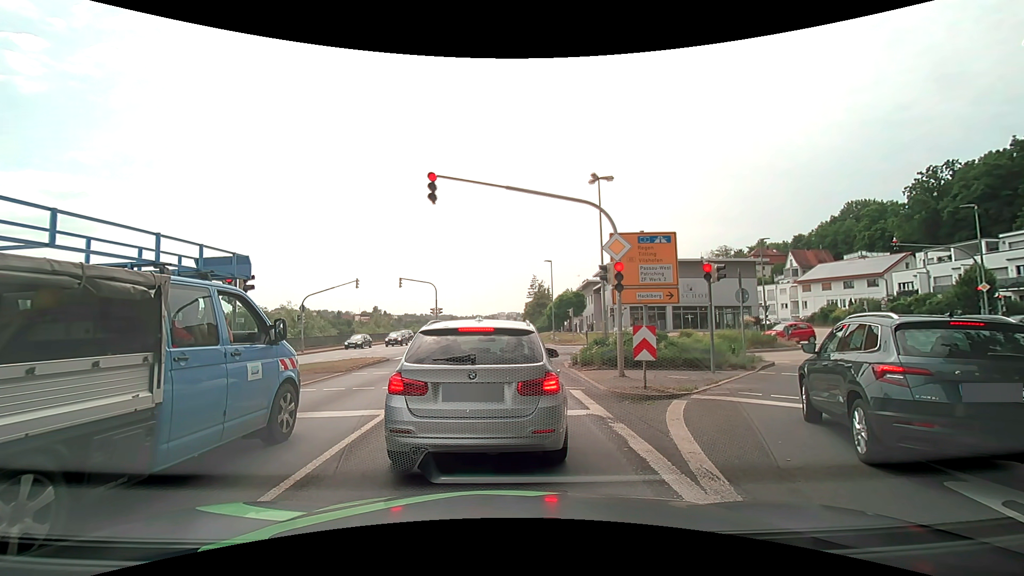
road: primary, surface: asphalt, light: Day
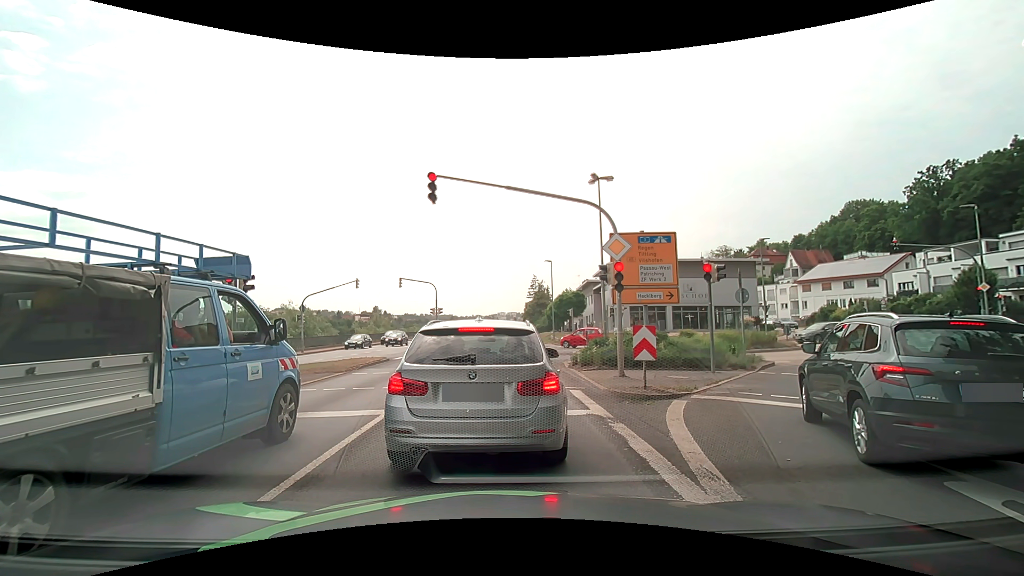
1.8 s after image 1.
(0.0, 0.0) m; 0°
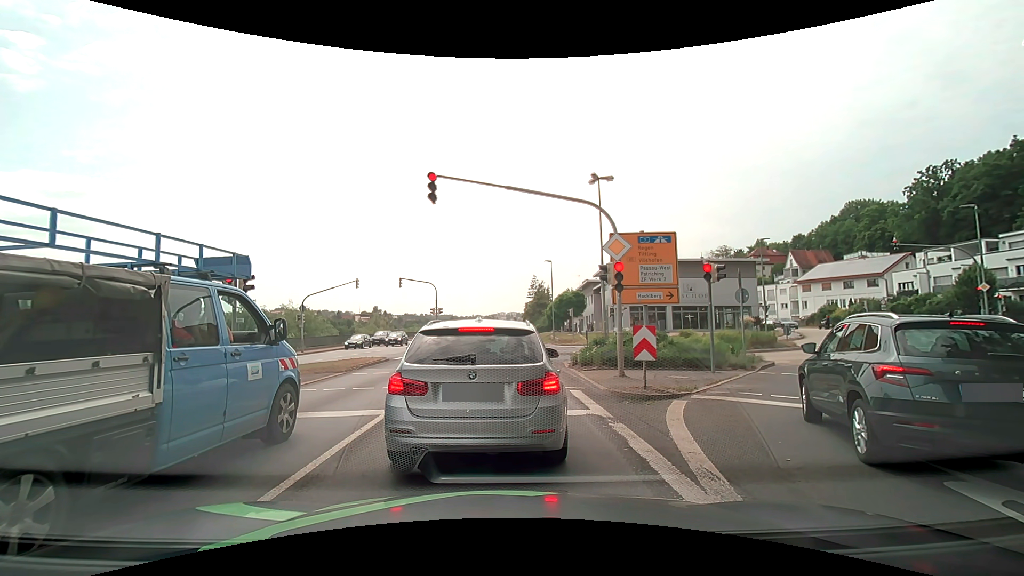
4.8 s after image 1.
(0.0, 0.0) m; 0°
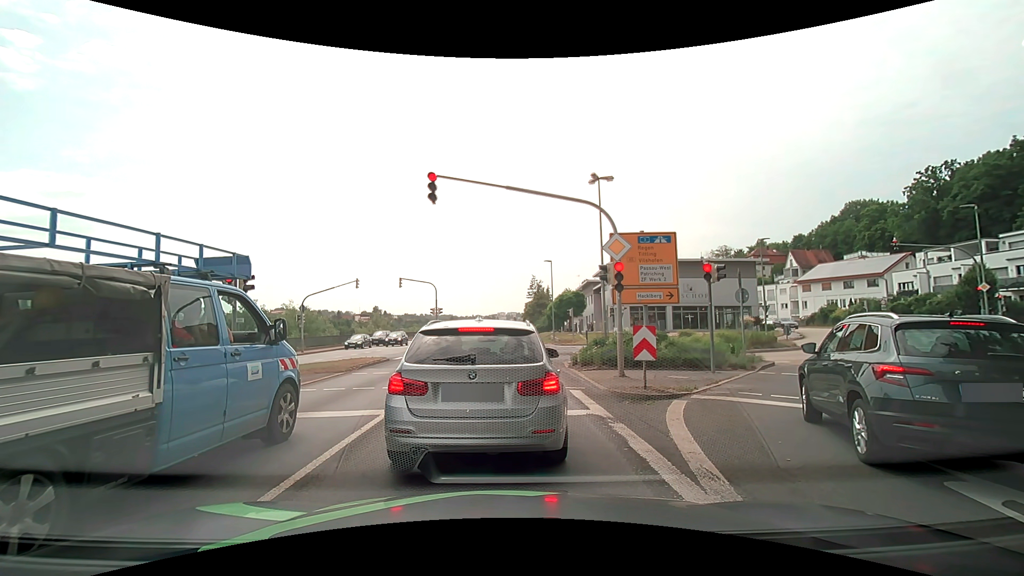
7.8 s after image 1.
(0.0, 0.0) m; 0°
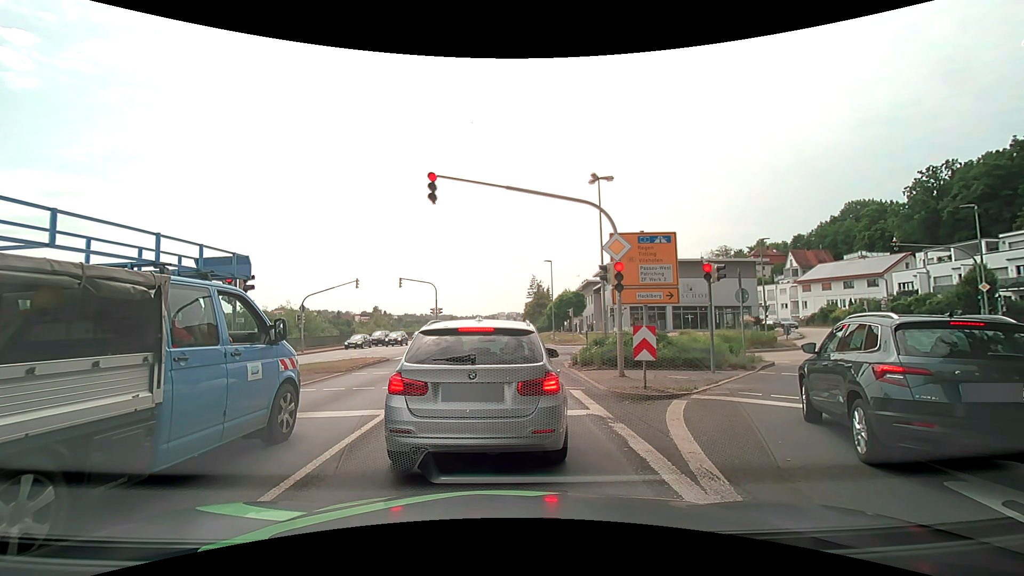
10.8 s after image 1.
(0.0, 0.0) m; 0°
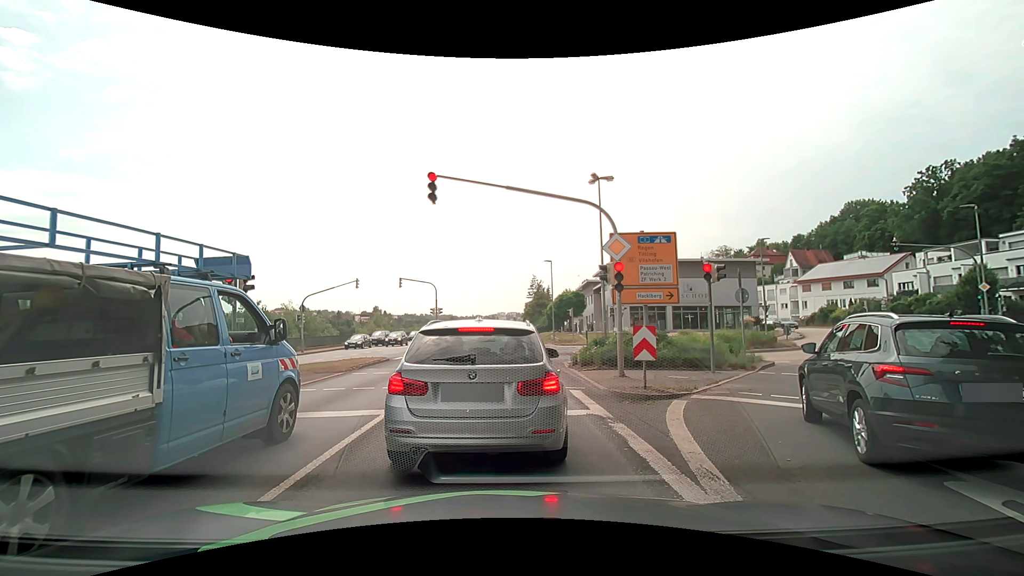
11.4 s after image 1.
(0.0, 0.0) m; 0°
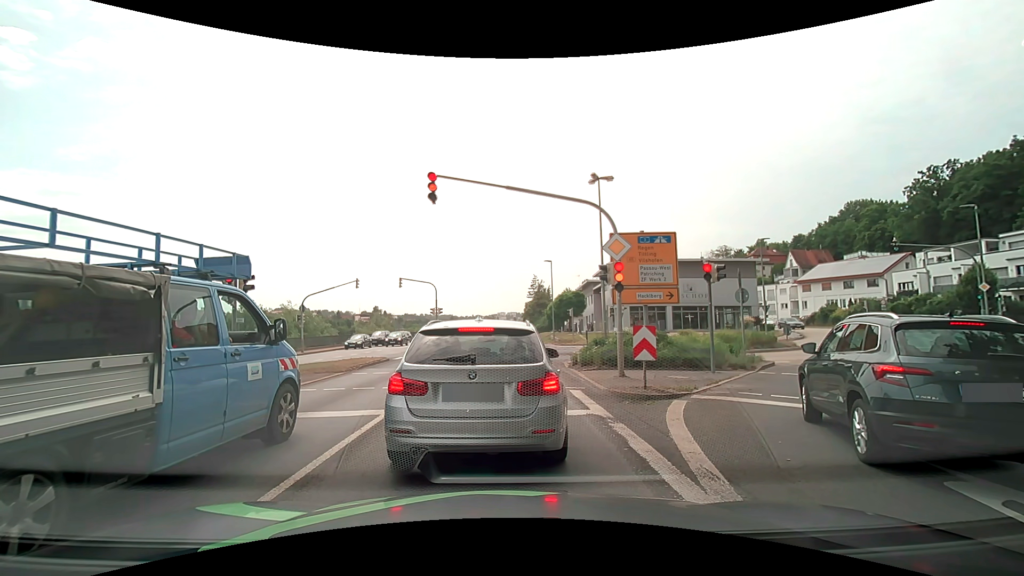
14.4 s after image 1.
(0.0, 0.0) m; 0°
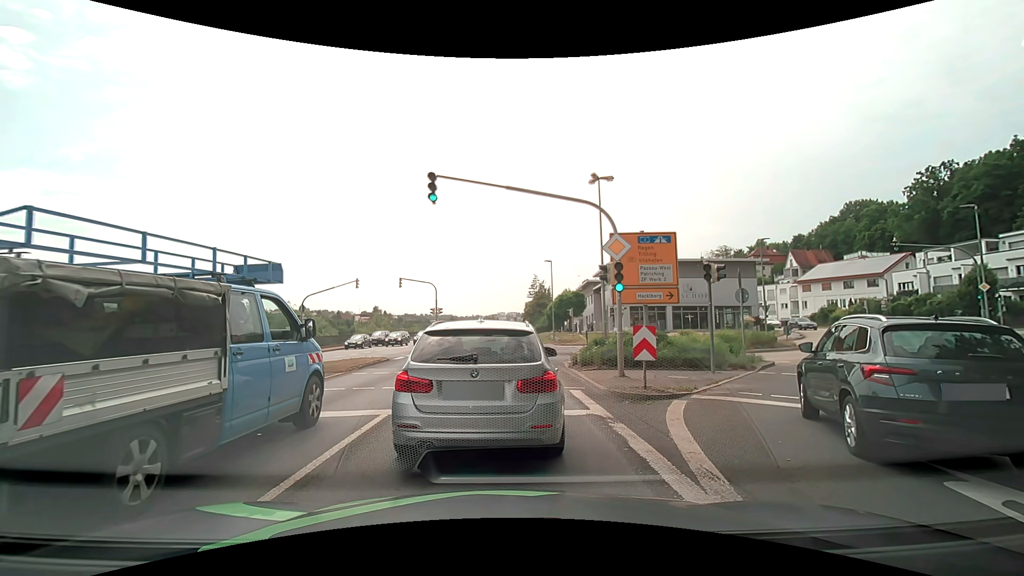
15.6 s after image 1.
(0.0, 0.0) m; 0°
